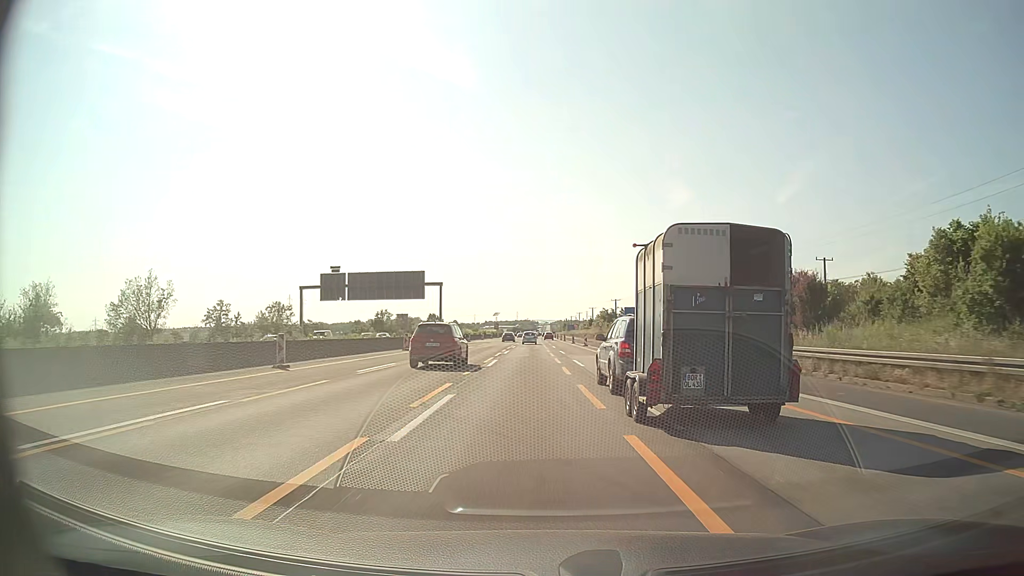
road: motorway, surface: asphalt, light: Day
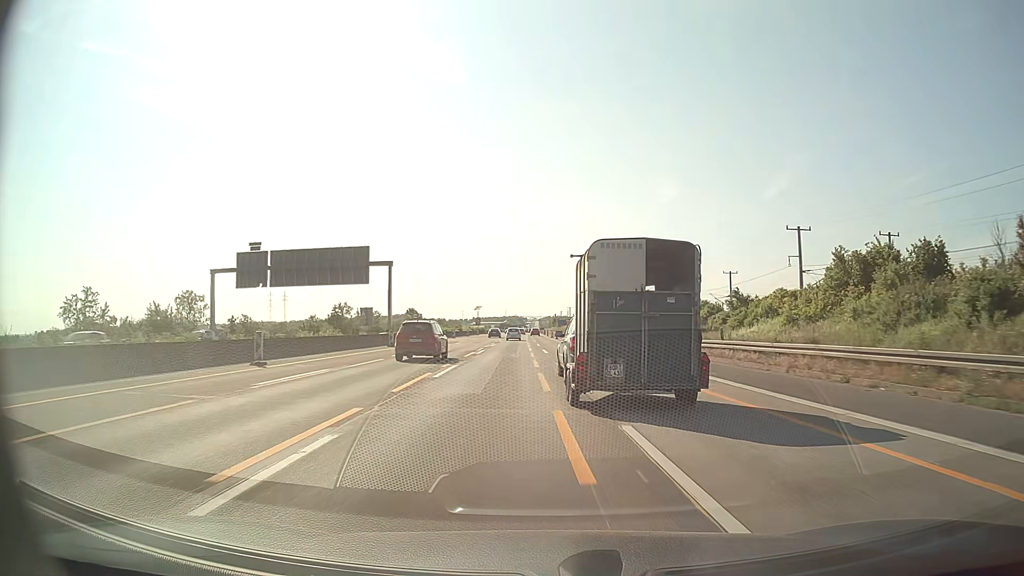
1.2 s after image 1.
(+0.2, +23.9) m; +1°
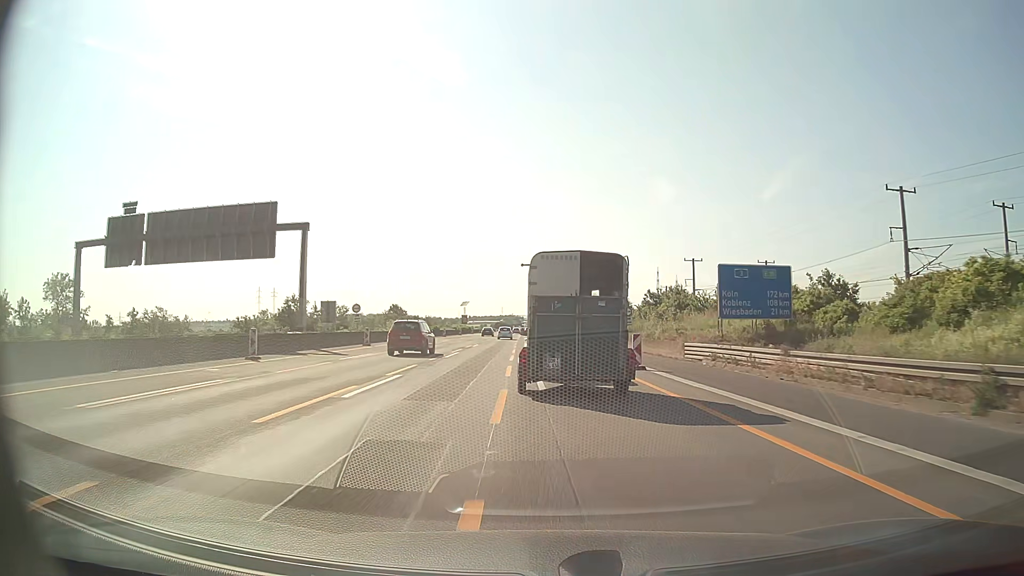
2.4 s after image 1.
(+0.2, +23.8) m; 0°
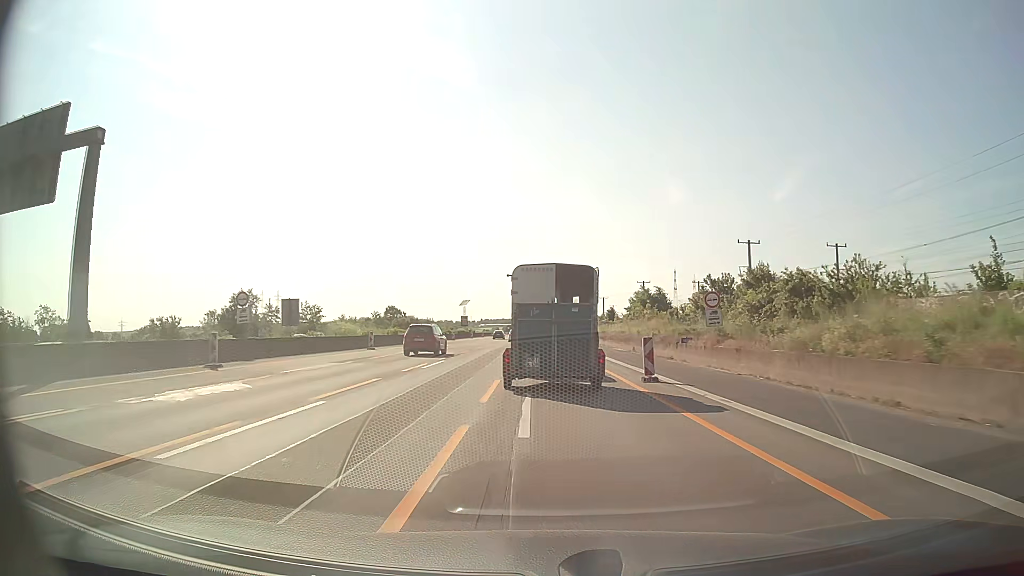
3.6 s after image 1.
(-0.1, +23.8) m; -1°
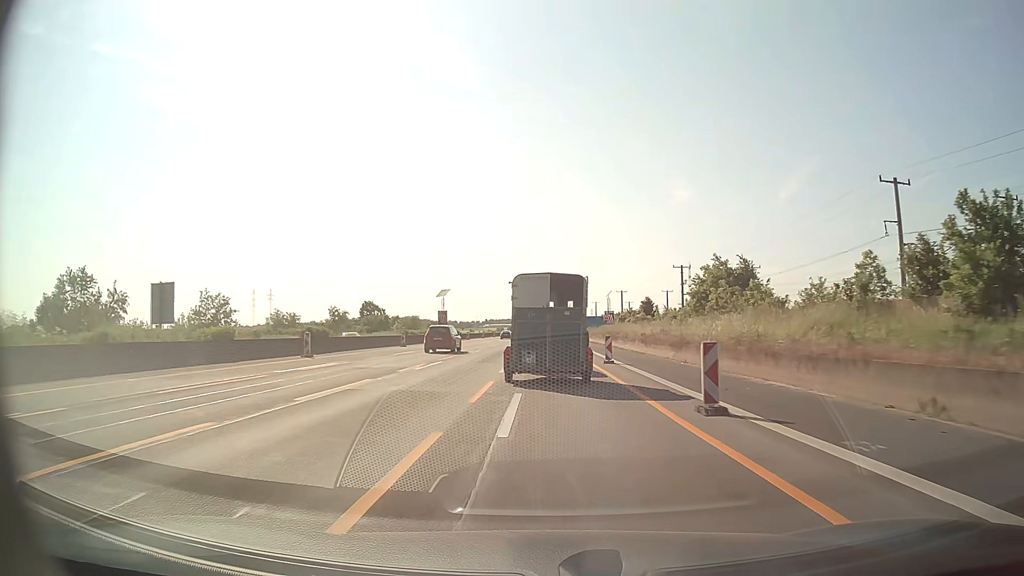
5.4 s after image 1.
(-0.3, +36.1) m; -1°
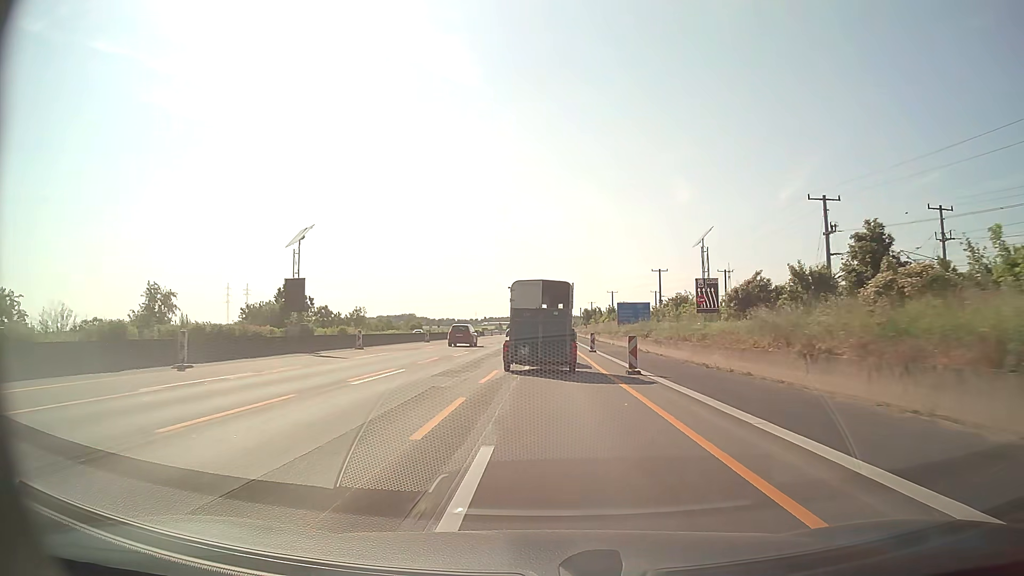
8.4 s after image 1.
(+0.2, +60.0) m; 0°
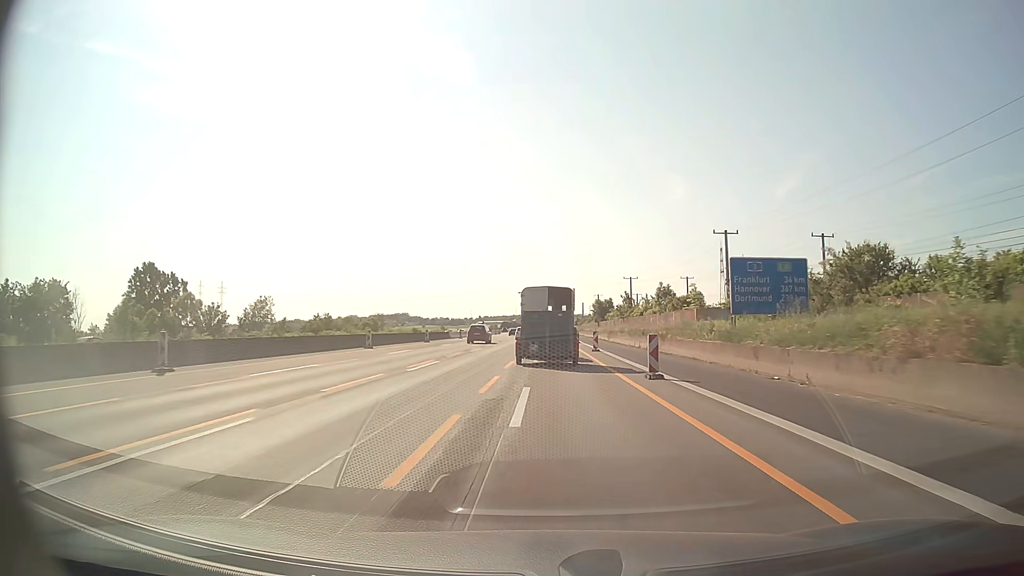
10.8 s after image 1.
(-0.1, +47.3) m; 0°
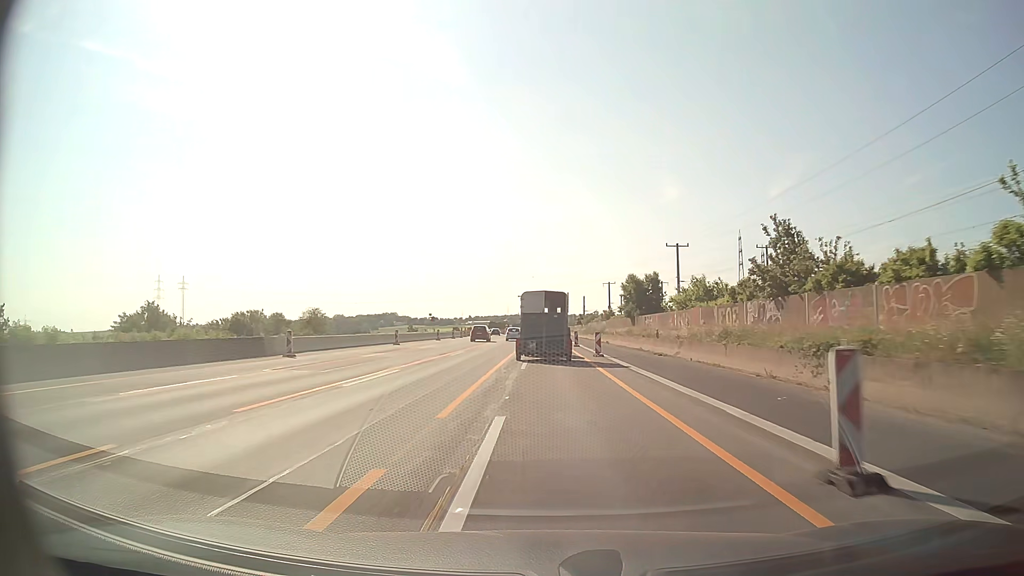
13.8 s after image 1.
(+0.6, +58.5) m; +1°
(0, +10) (0, +20) (0, +30) (0, +40) (0, +50) (0, +60) (0, +70) (0, +80) (0, +90) (0, +100) m
